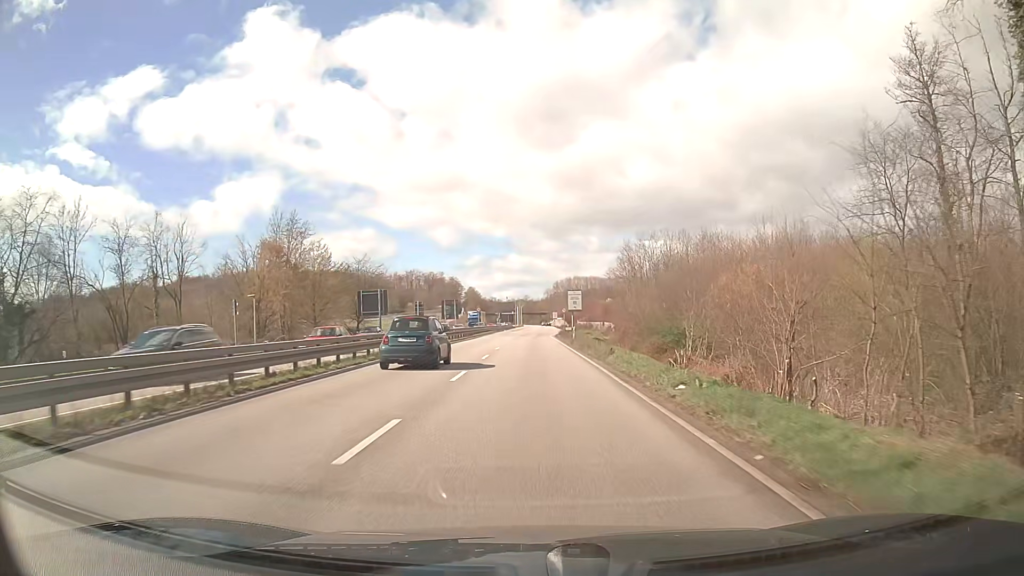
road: primary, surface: asphalt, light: Day
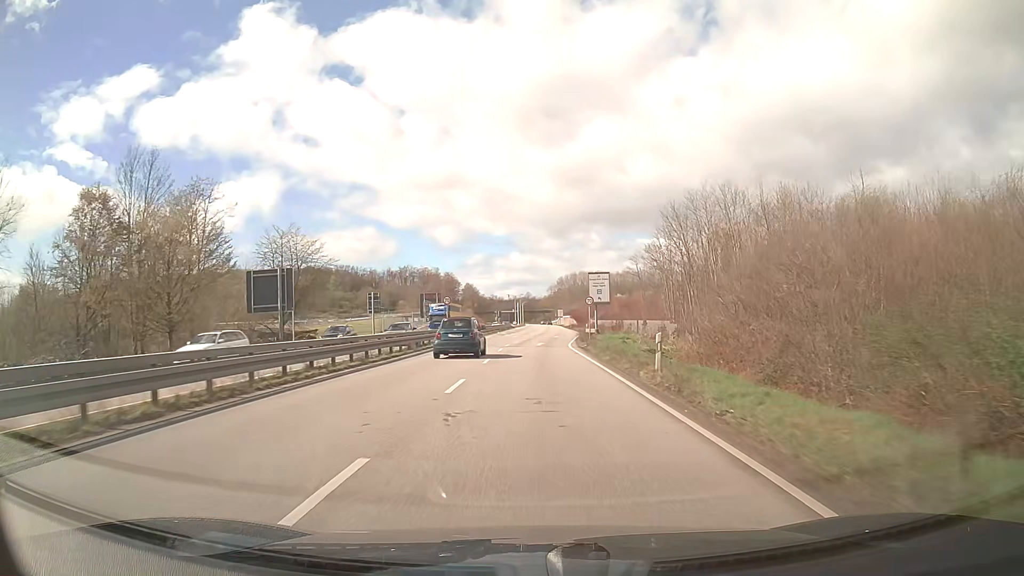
(-0.1, +29.8) m; 0°
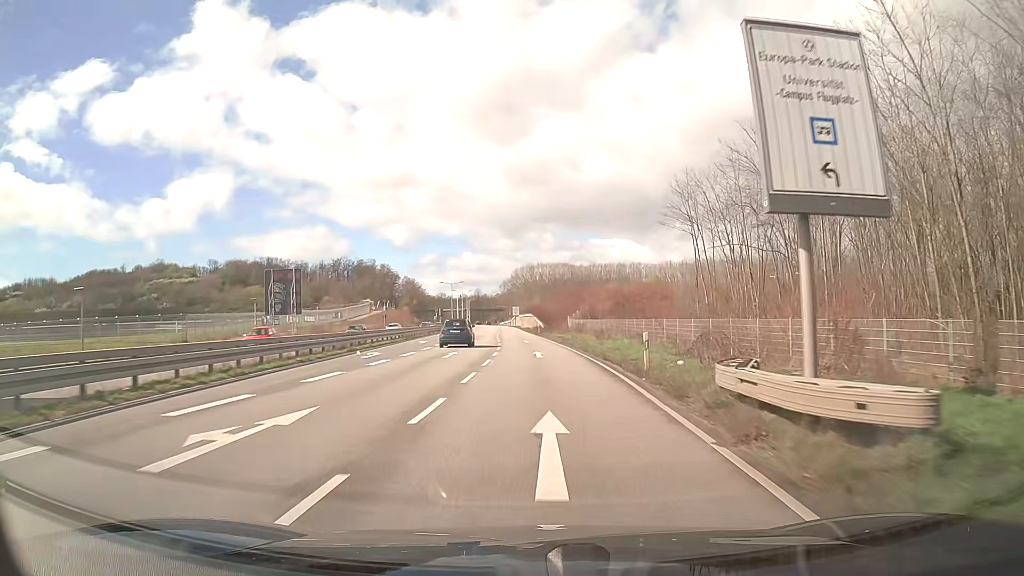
(+1.4, +51.9) m; +4°
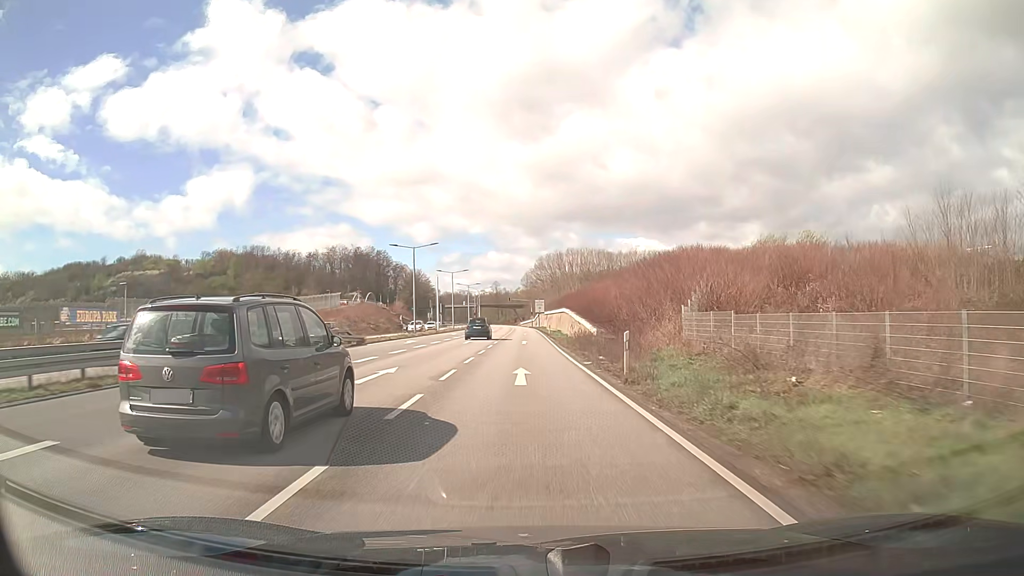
(-0.9, +54.2) m; -2°
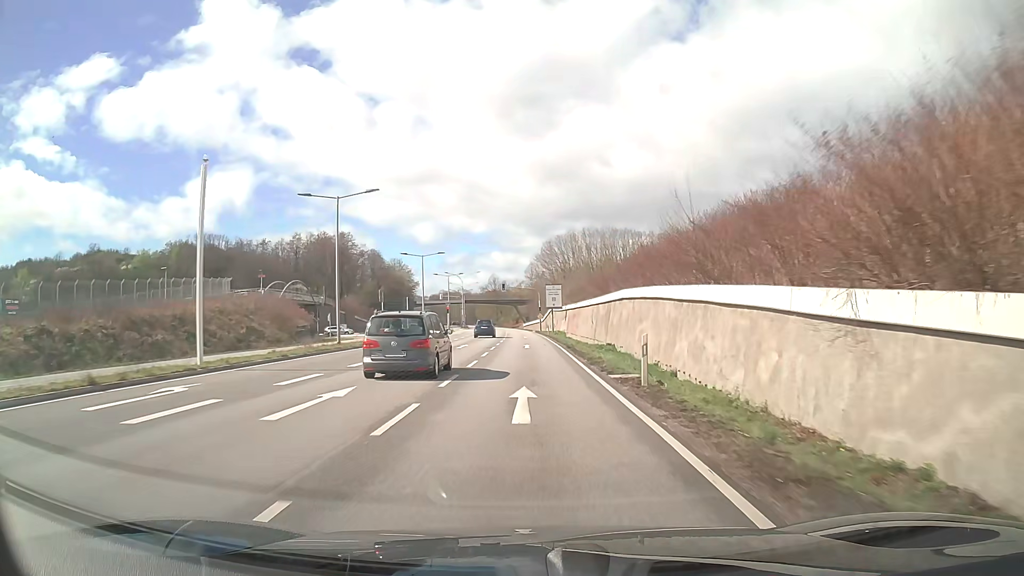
(-0.3, +55.4) m; 0°
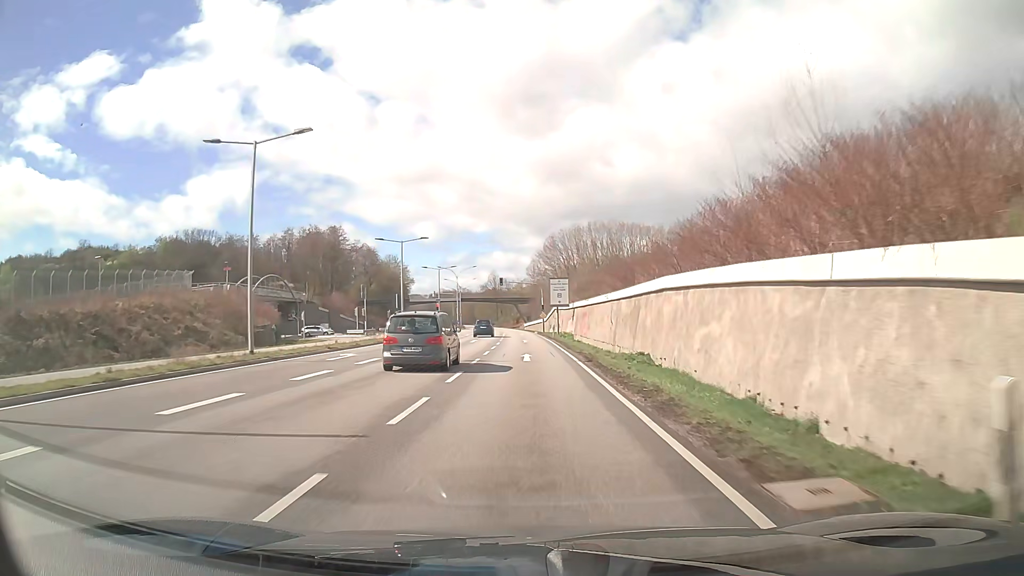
(0.0, +11.2) m; 0°
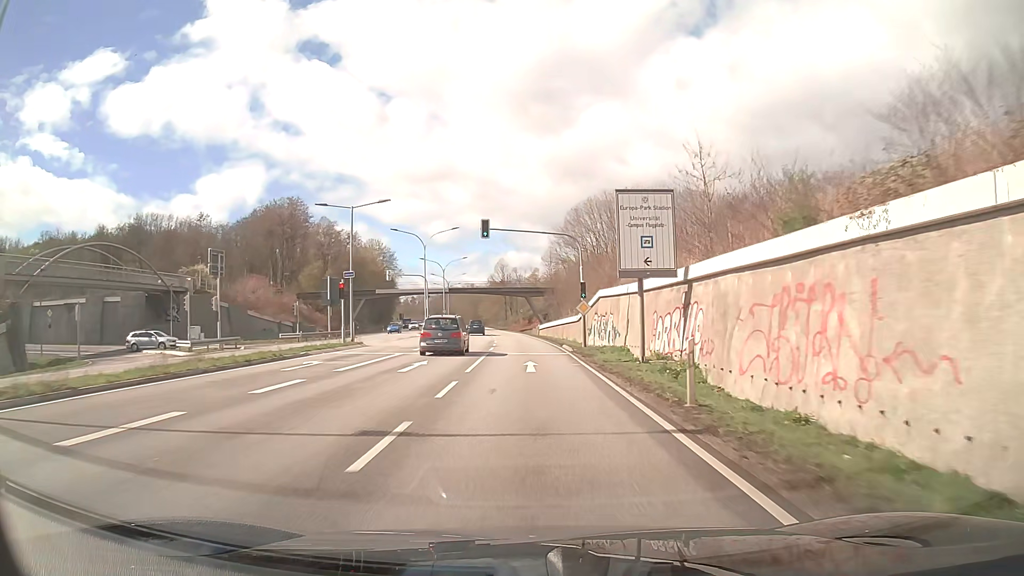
(-0.5, +45.0) m; -1°
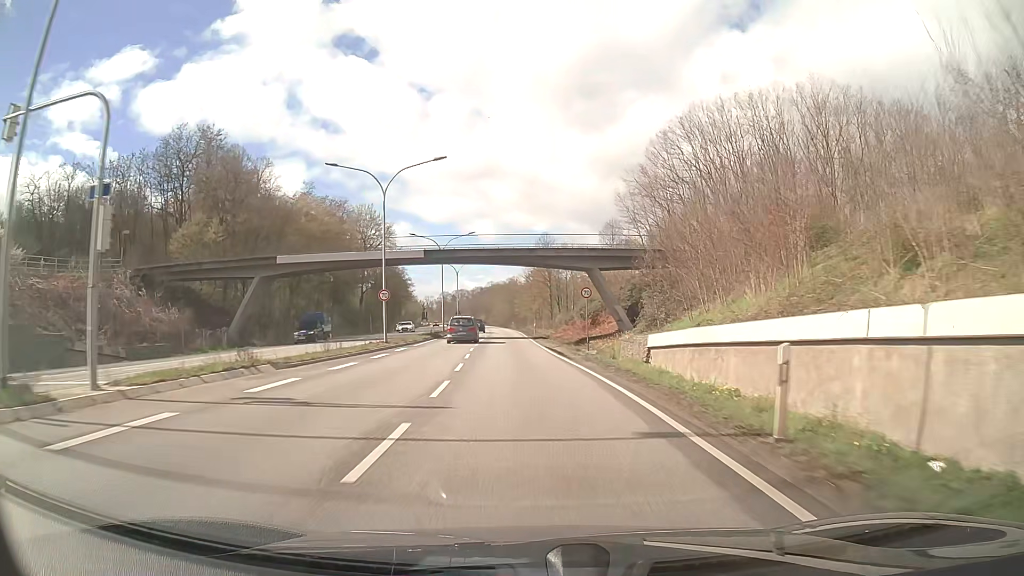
(-1.5, +56.2) m; -4°
(0, +10) (0, +20) (-1, +30) (-1, +40) (-2, +50) (-2, +60) (-3, +70) (-3, +80) (-4, +90) (-5, +100) m
